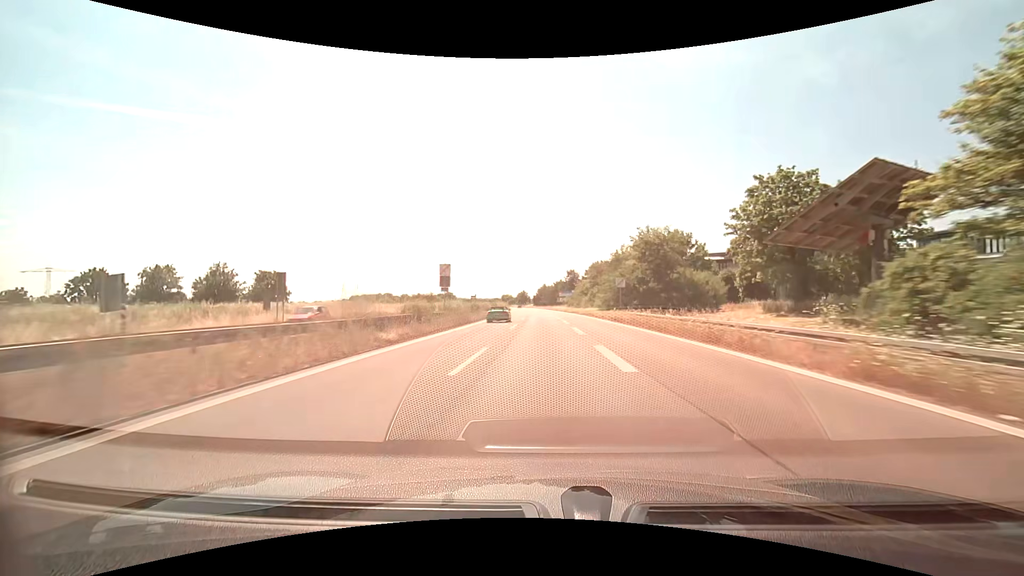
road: trunk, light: Day
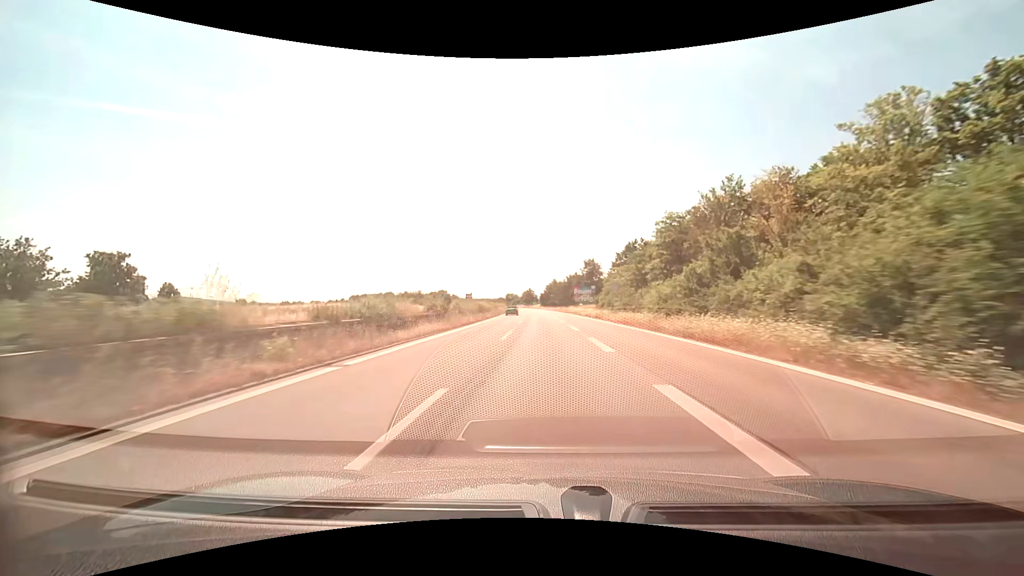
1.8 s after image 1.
(-0.4, +43.7) m; -1°
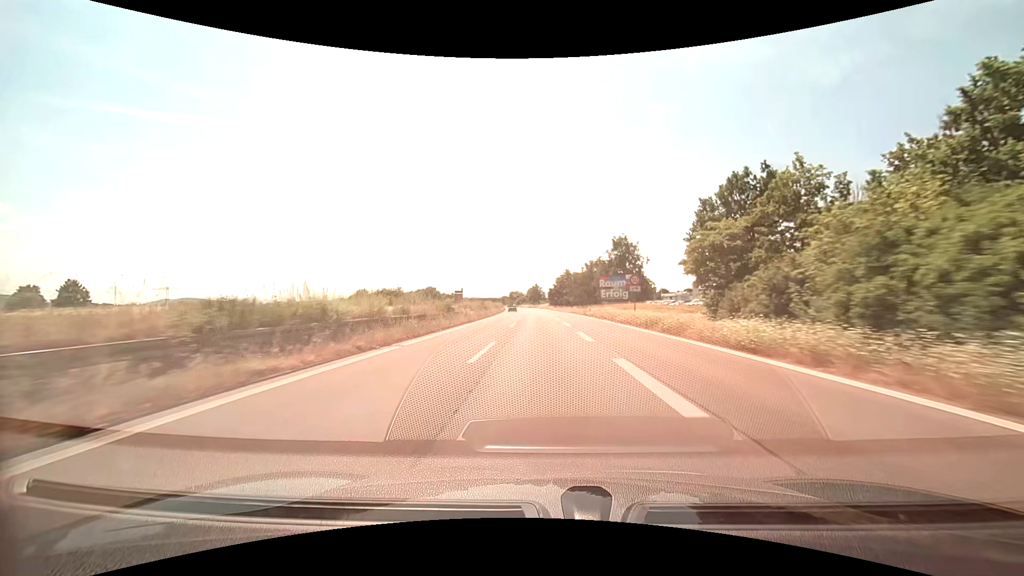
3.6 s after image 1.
(-0.4, +44.2) m; -1°
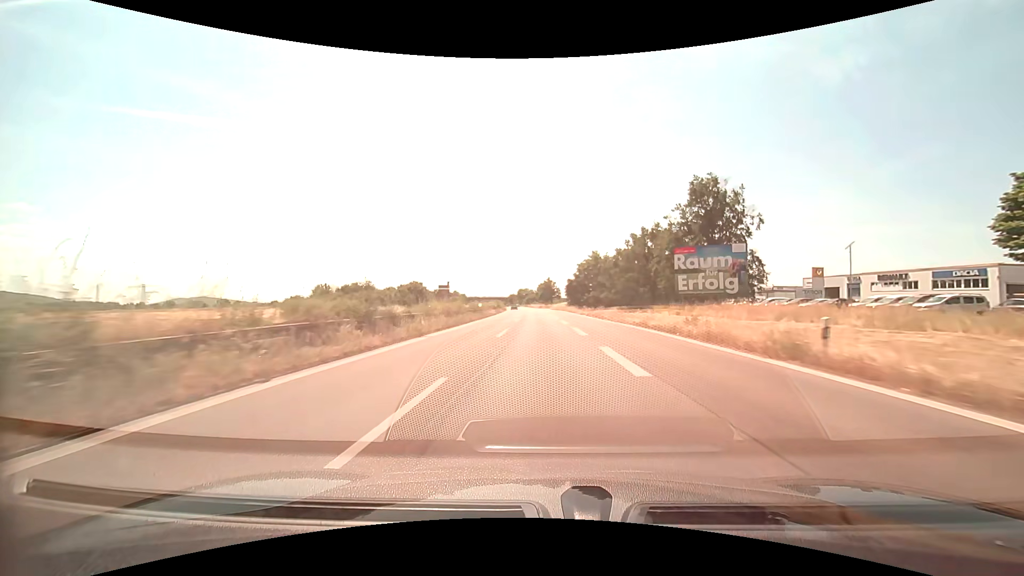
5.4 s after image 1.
(-0.6, +44.8) m; -1°
(0, +10) (0, +20) (0, +30) (0, +40) (-1, +50) (-1, +60) (-1, +70) (-2, +80) (-2, +90) (-3, +100) m
